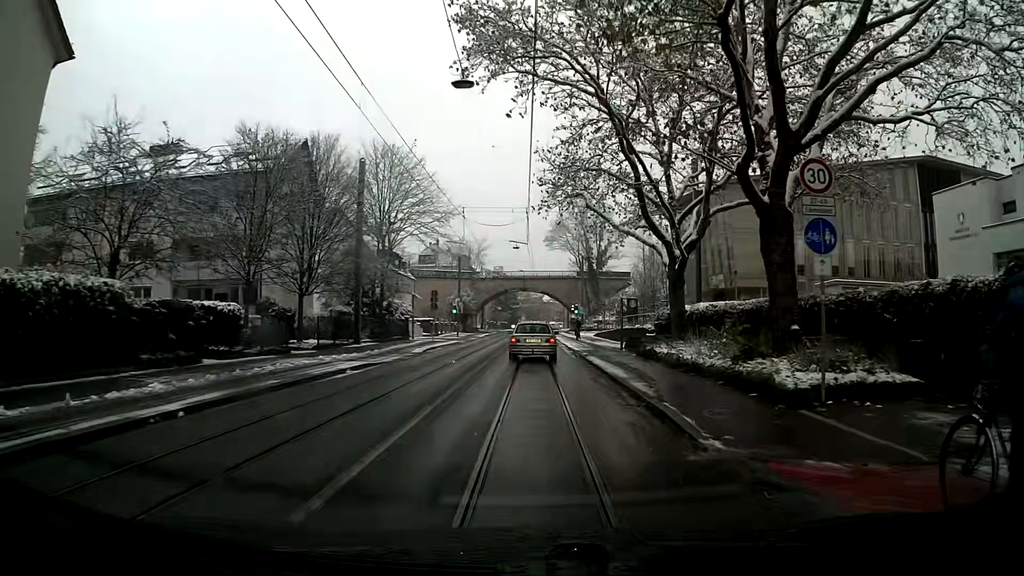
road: secondary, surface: asphalt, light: Day
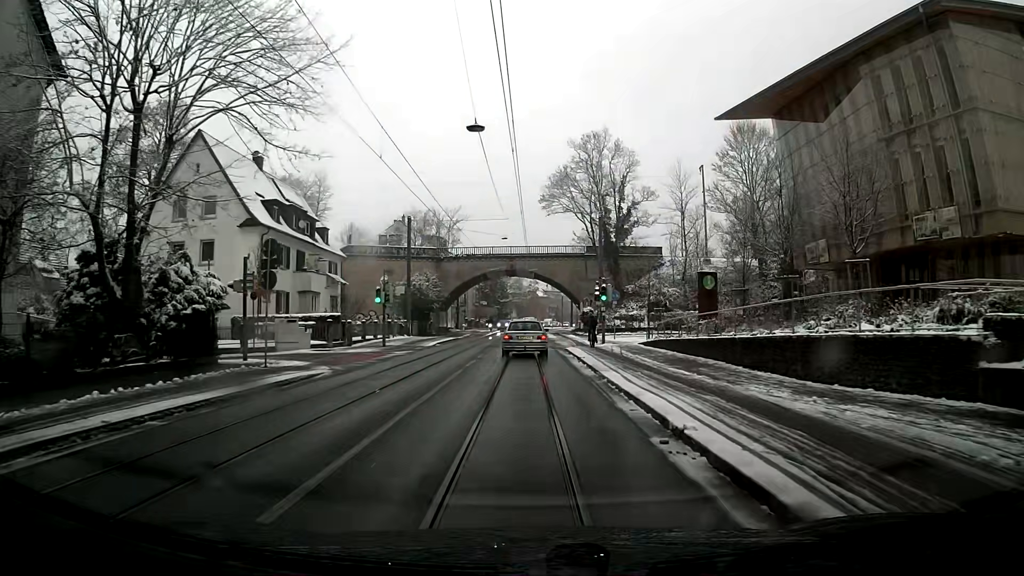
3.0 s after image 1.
(+0.2, +31.4) m; 0°
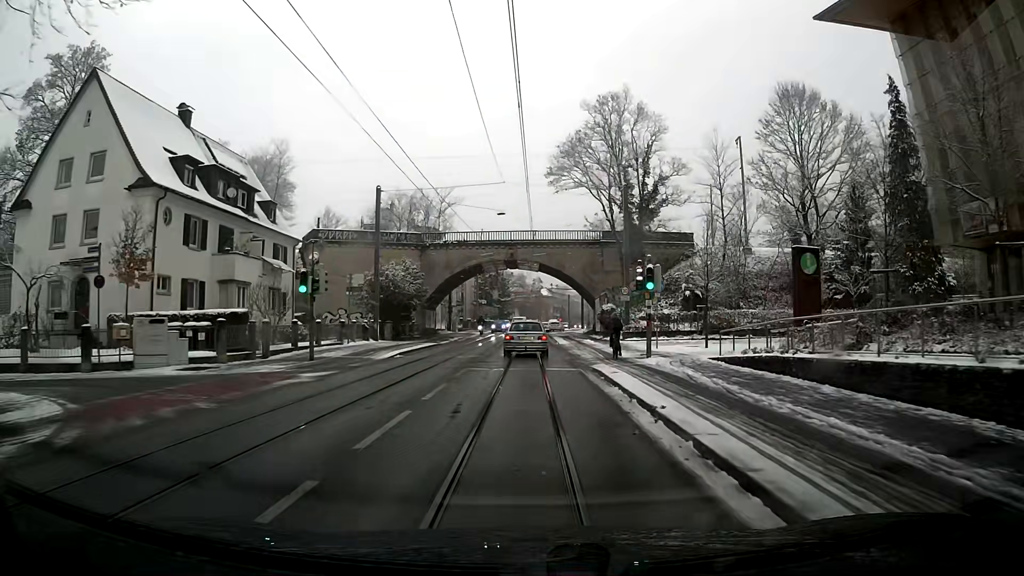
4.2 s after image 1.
(-0.1, +13.0) m; 0°
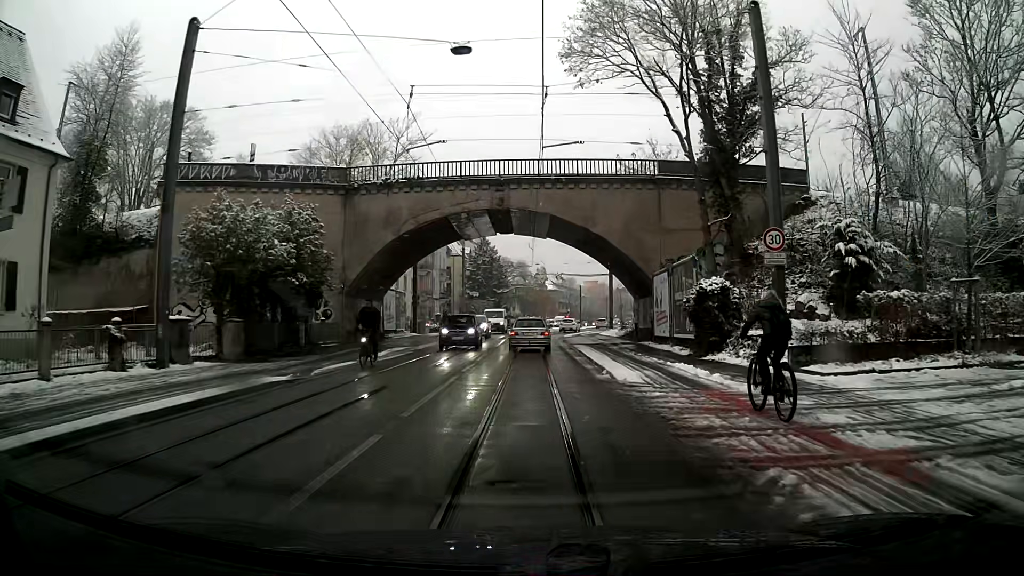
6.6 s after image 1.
(0.0, +26.3) m; 0°
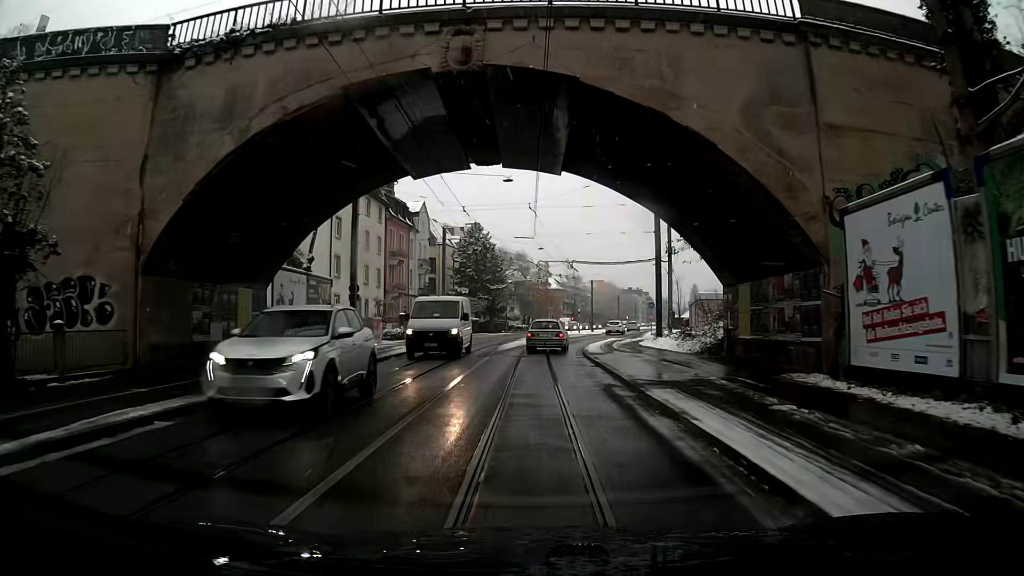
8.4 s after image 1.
(-0.1, +19.8) m; 0°
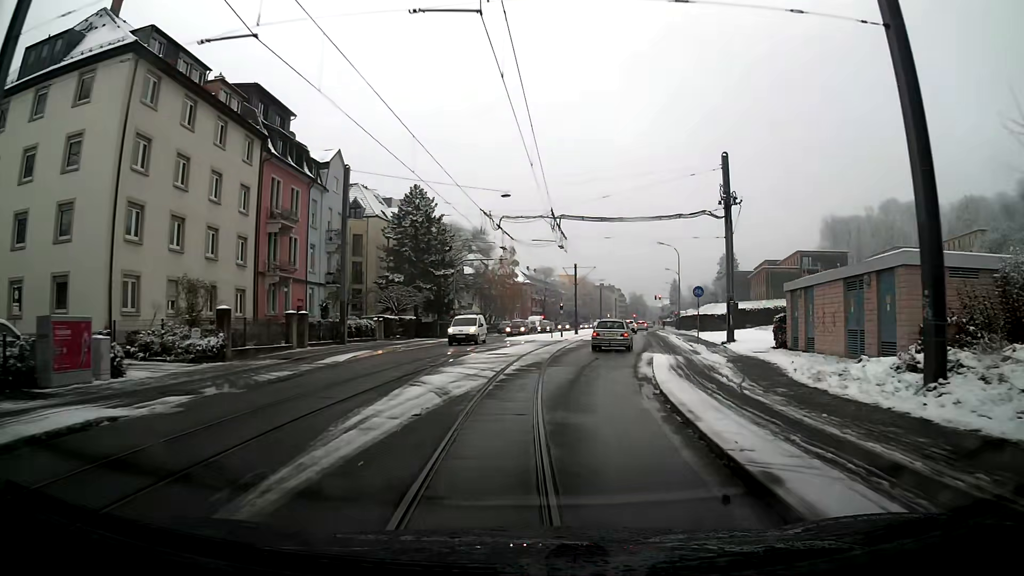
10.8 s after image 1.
(+0.5, +25.9) m; +4°
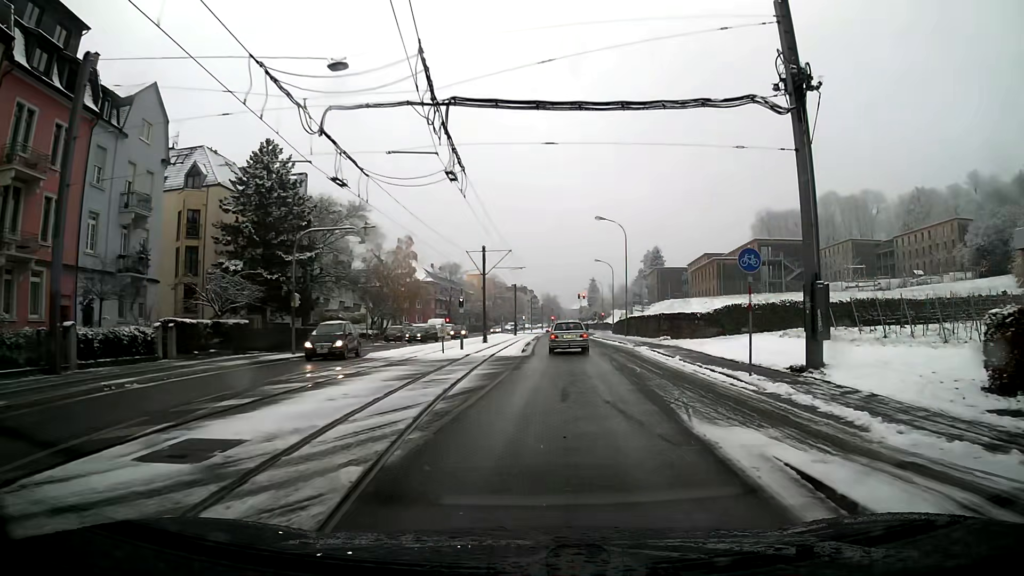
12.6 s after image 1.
(+1.3, +19.4) m; +8°
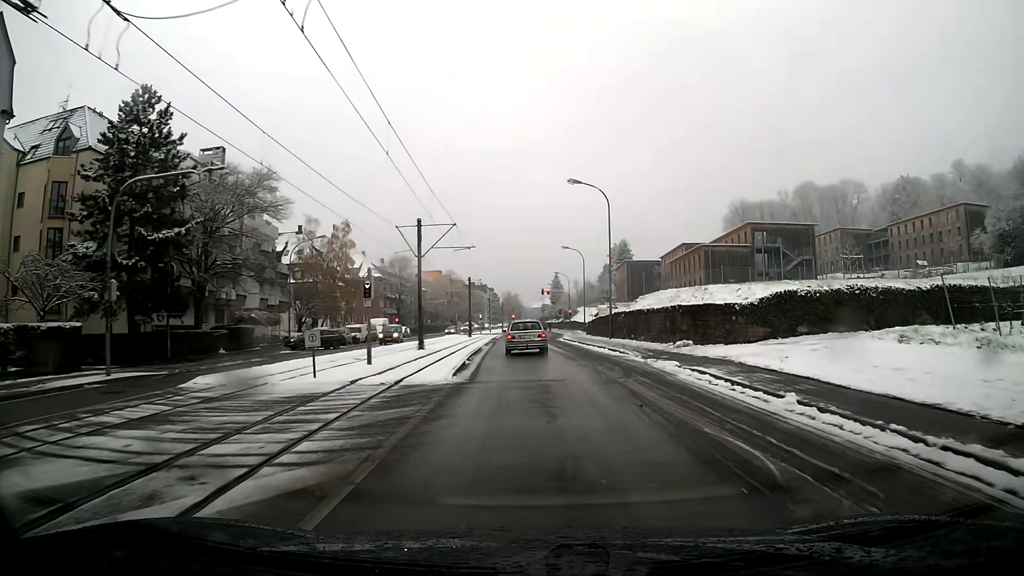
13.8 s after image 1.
(+0.3, +13.2) m; +2°
